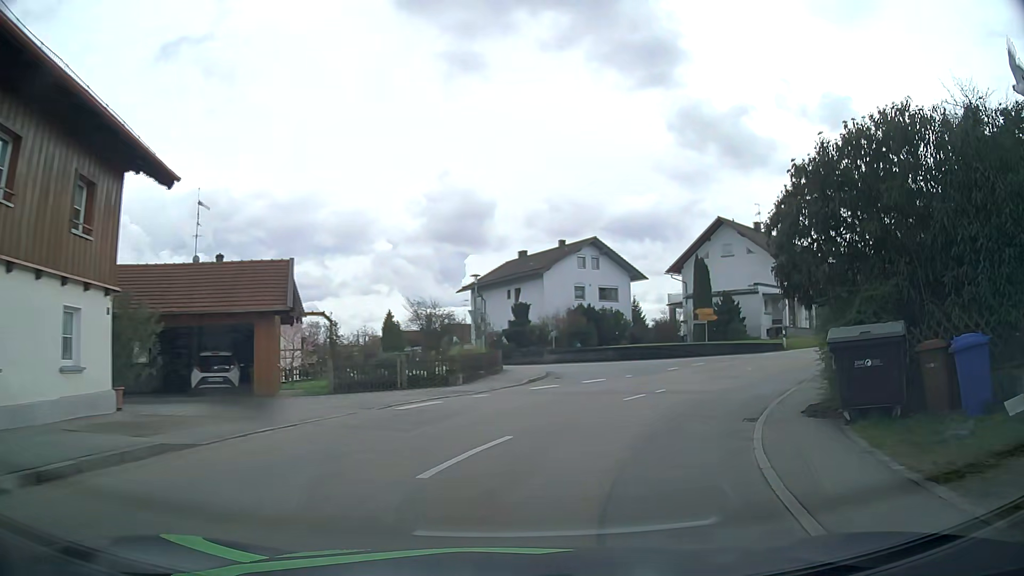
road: secondary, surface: asphalt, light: Day
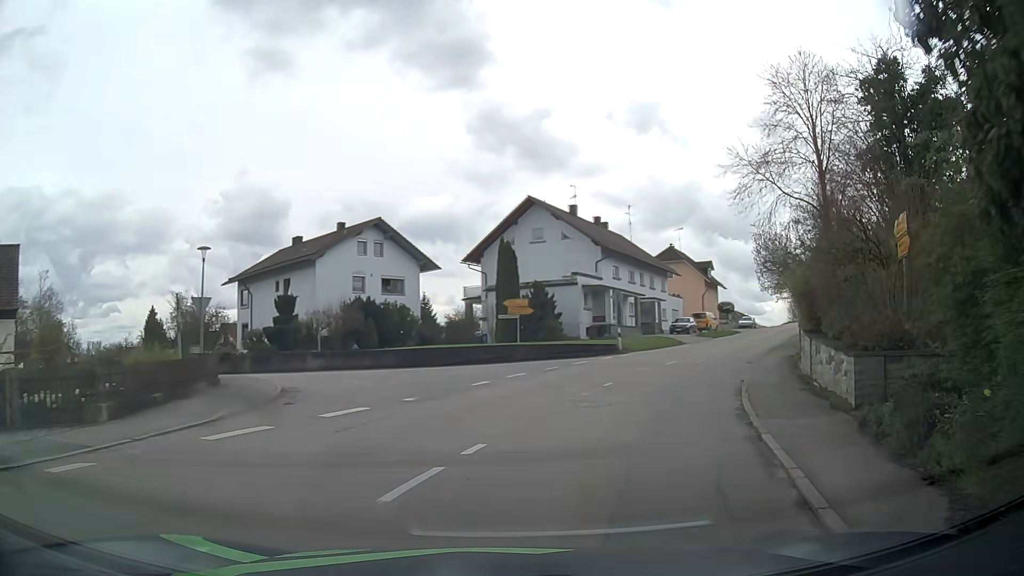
(+1.4, +9.5) m; +18°
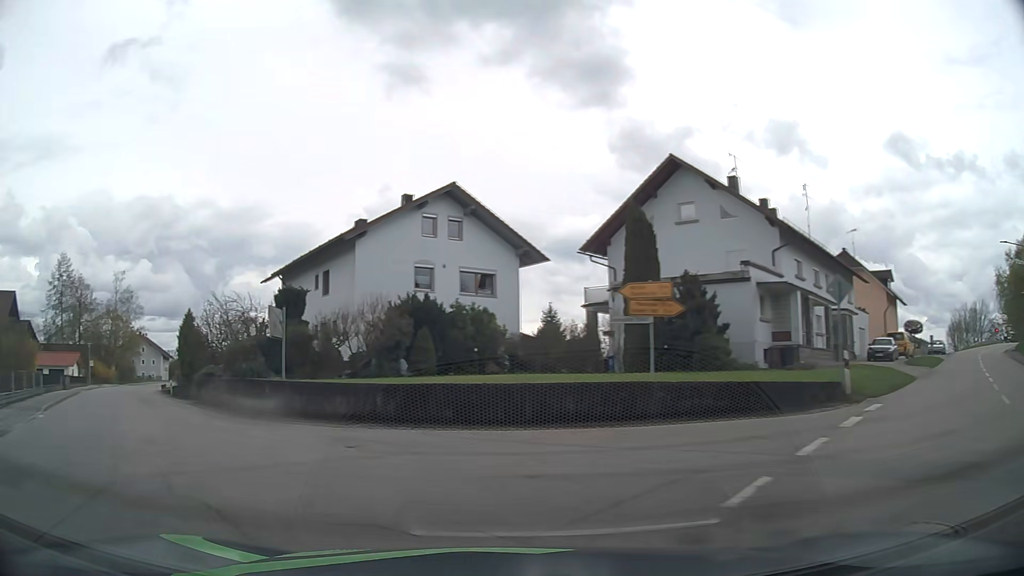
(+1.0, +16.8) m; -12°
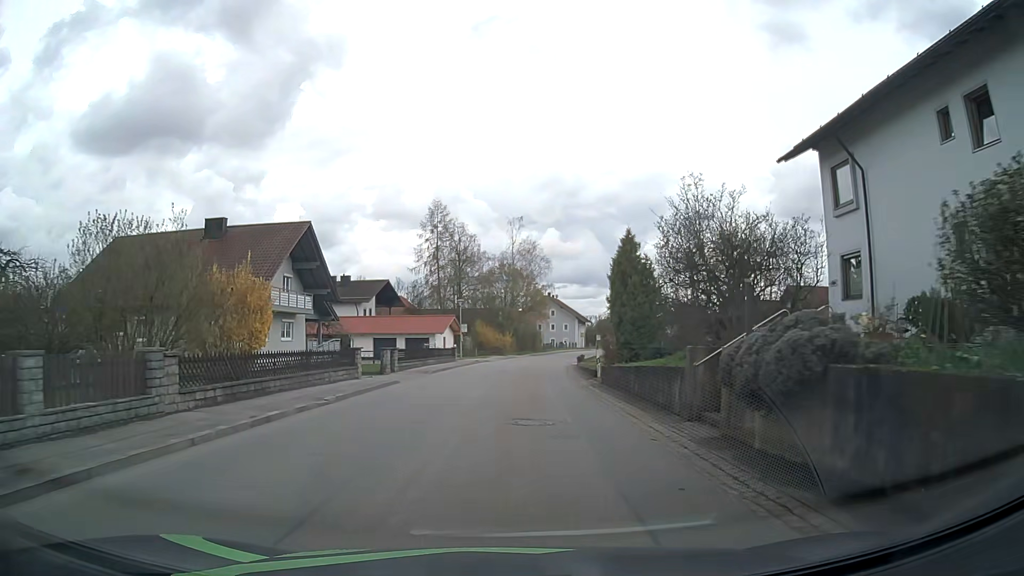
(-11.5, +21.4) m; -37°
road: tertiary
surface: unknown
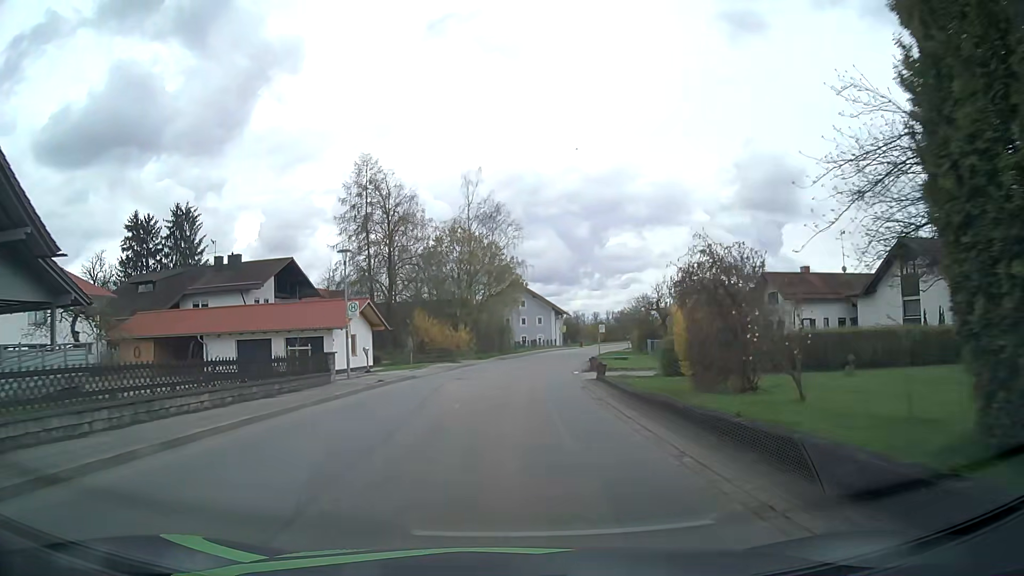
(+0.8, +27.3) m; +3°
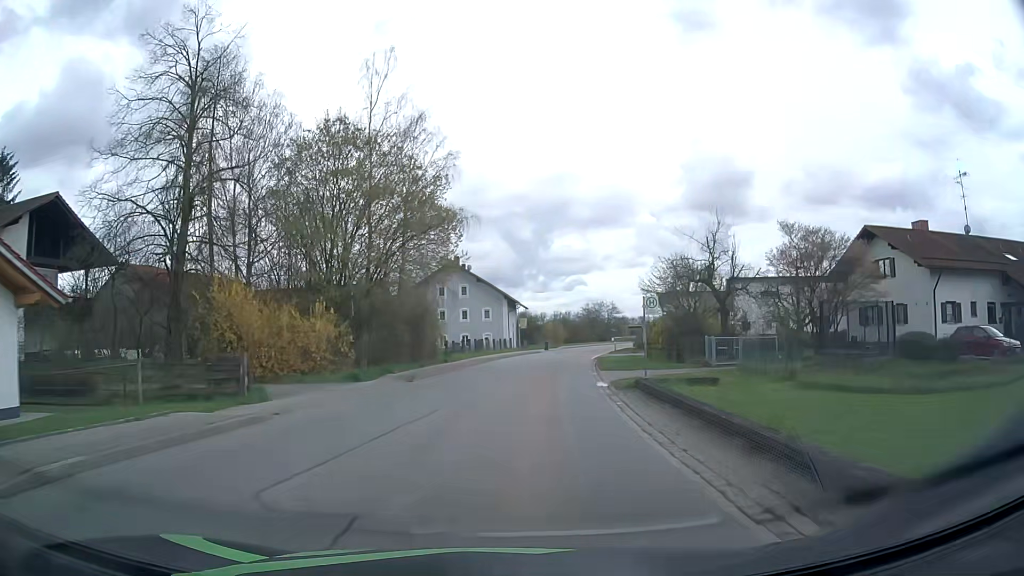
(+1.1, +30.2) m; +5°
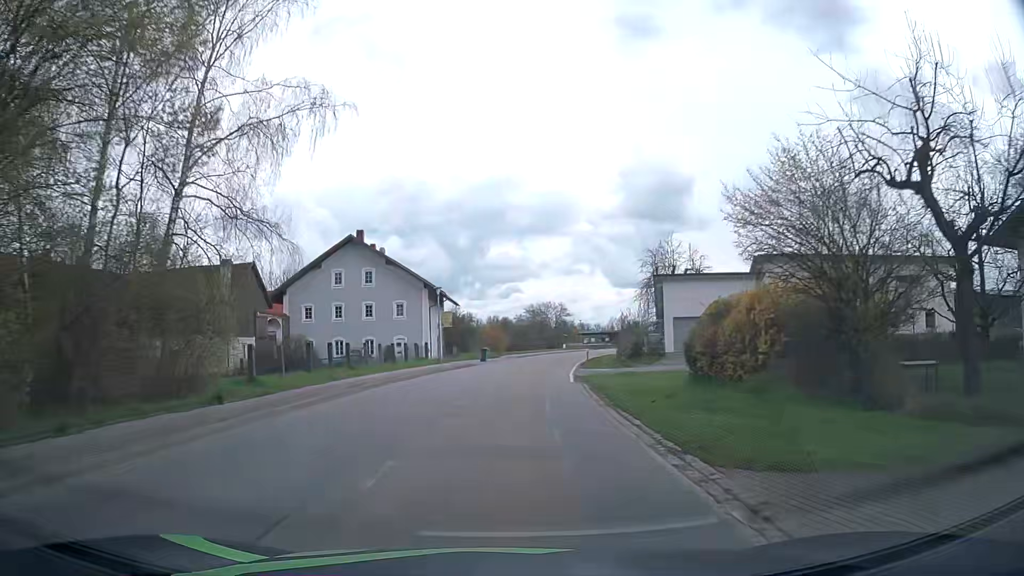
(+1.1, +23.5) m; +5°
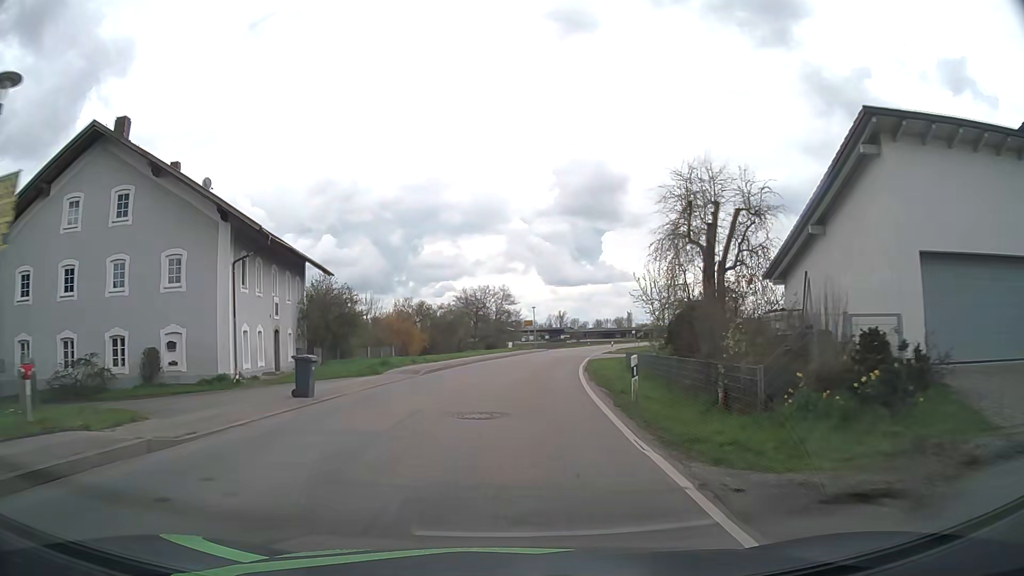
(+1.4, +32.0) m; +6°
(0, +10) (+1, +20) (+2, +30) (+3, +40) (+4, +50) (+6, +60) (+8, +69) (+10, +79) (+13, +89) (+16, +98) m
